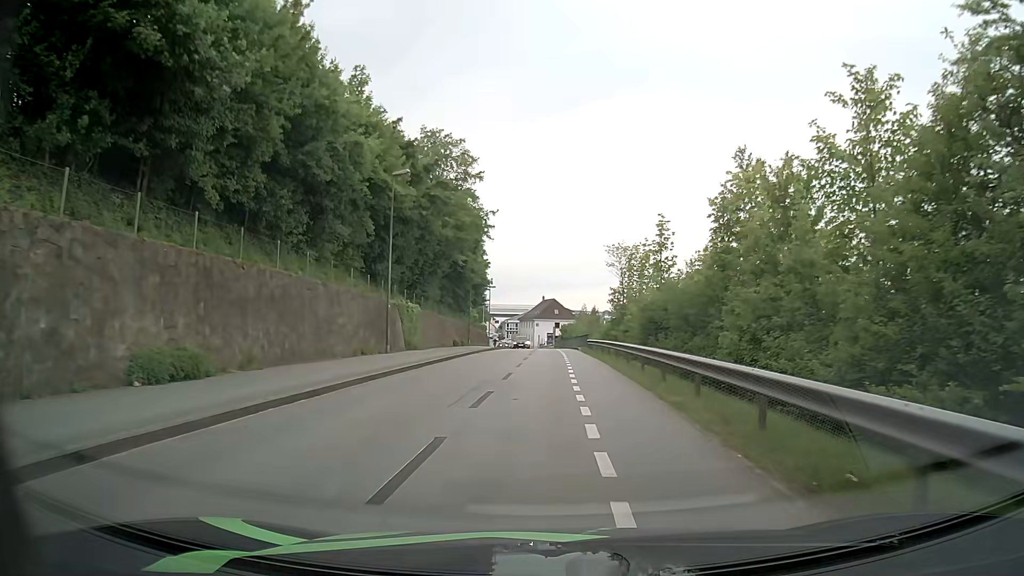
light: Day
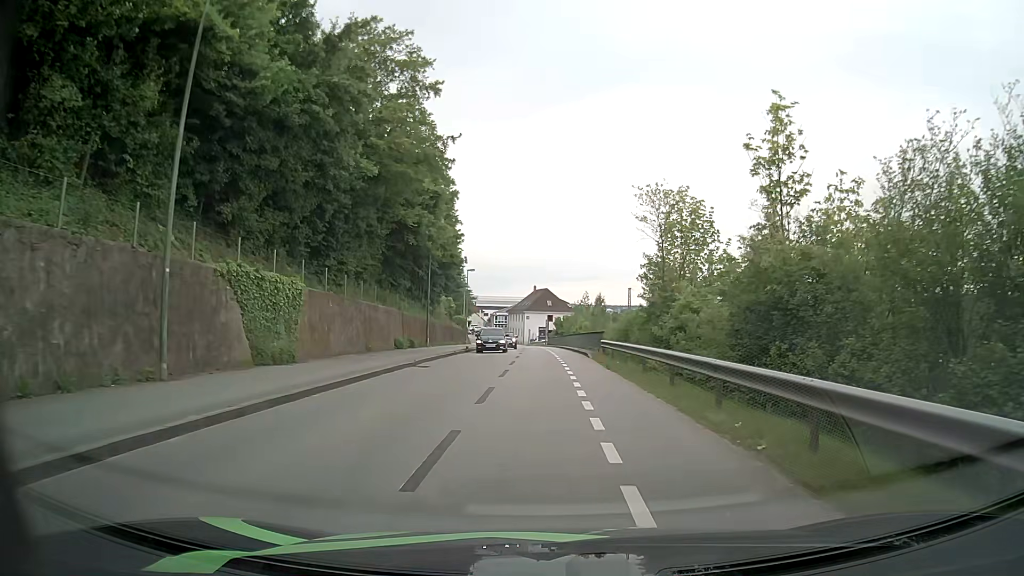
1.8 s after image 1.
(-0.1, +17.5) m; +1°
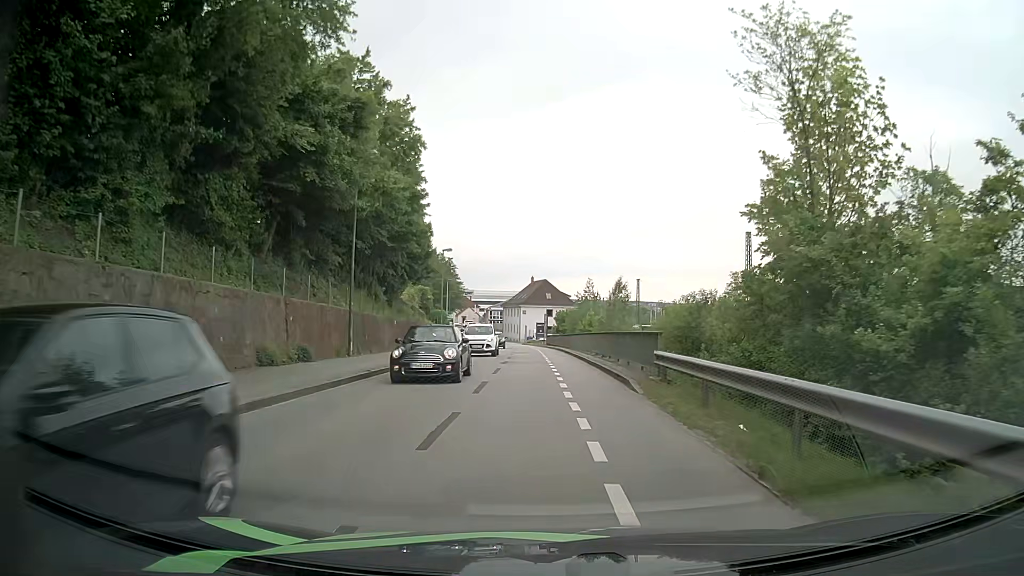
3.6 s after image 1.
(0.0, +16.1) m; 0°
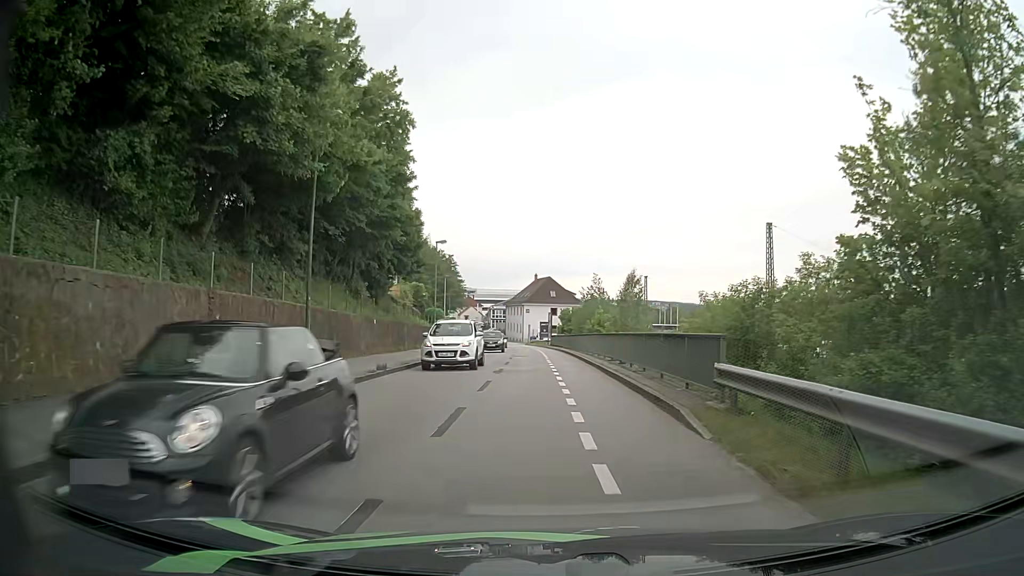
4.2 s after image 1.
(0.0, +5.2) m; 0°
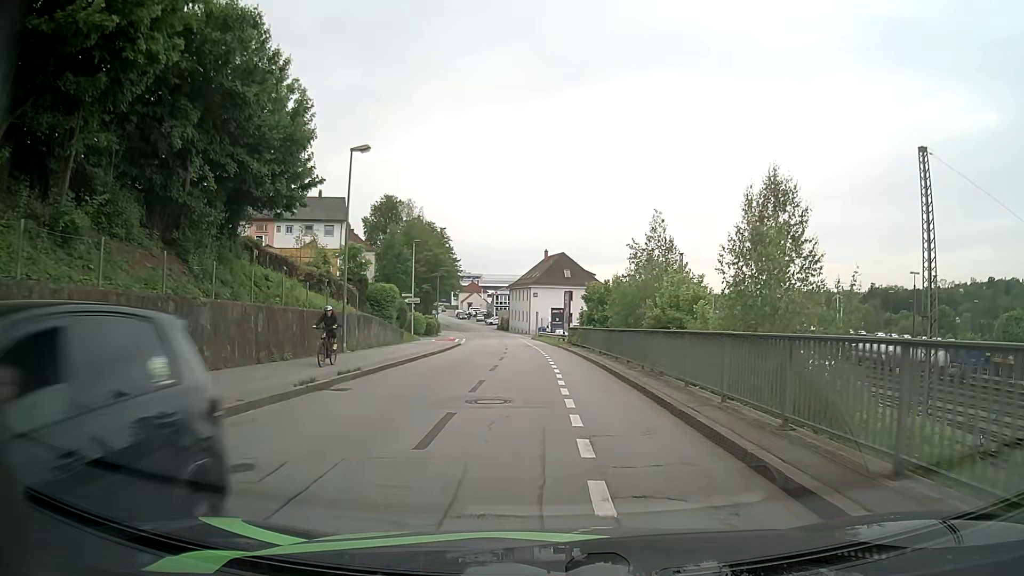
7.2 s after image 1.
(-0.2, +25.0) m; -1°
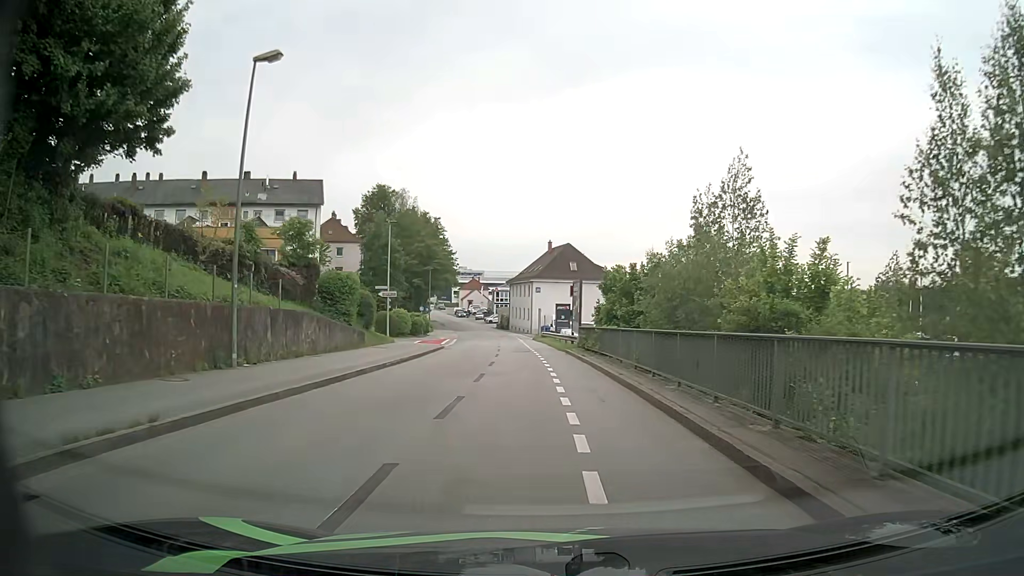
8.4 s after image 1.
(0.0, +9.8) m; 0°
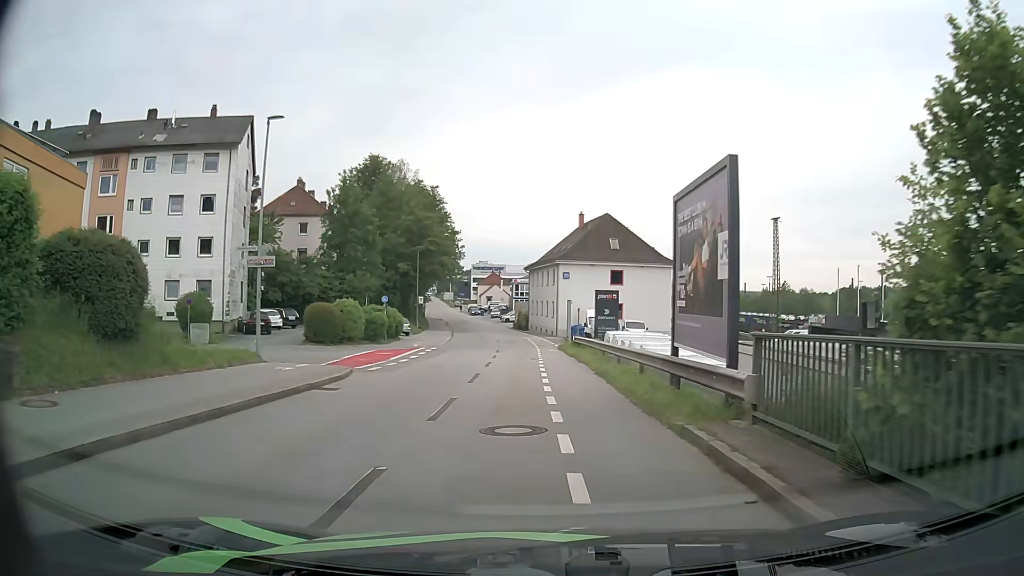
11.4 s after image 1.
(-0.5, +24.3) m; -3°
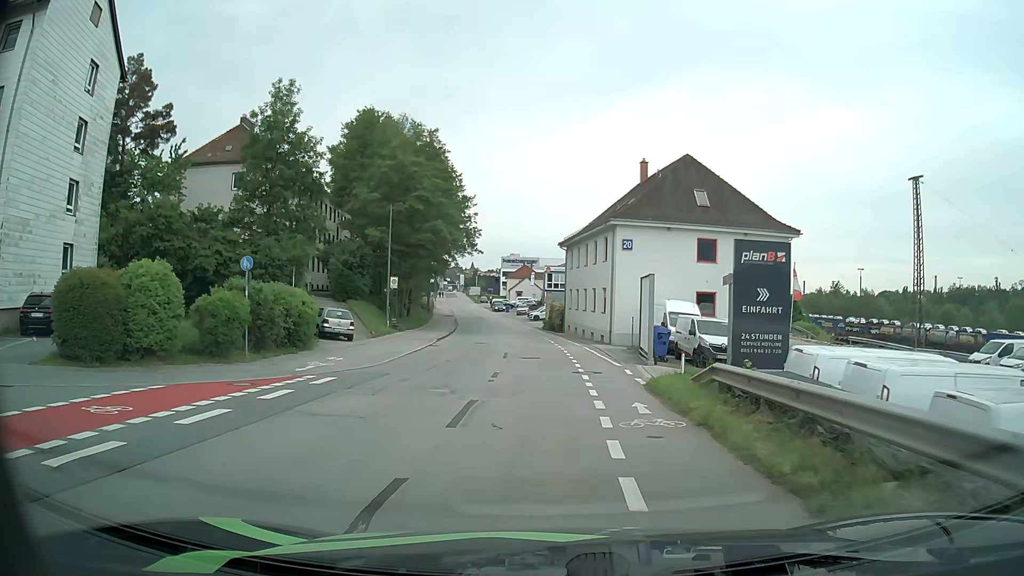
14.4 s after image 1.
(-0.7, +24.5) m; -3°
(0, +10) (0, +20) (-1, +30) (-1, +40) (-2, +50) (-3, +60) (-4, +70) (-6, +80) (-7, +90) (-9, +99) m
